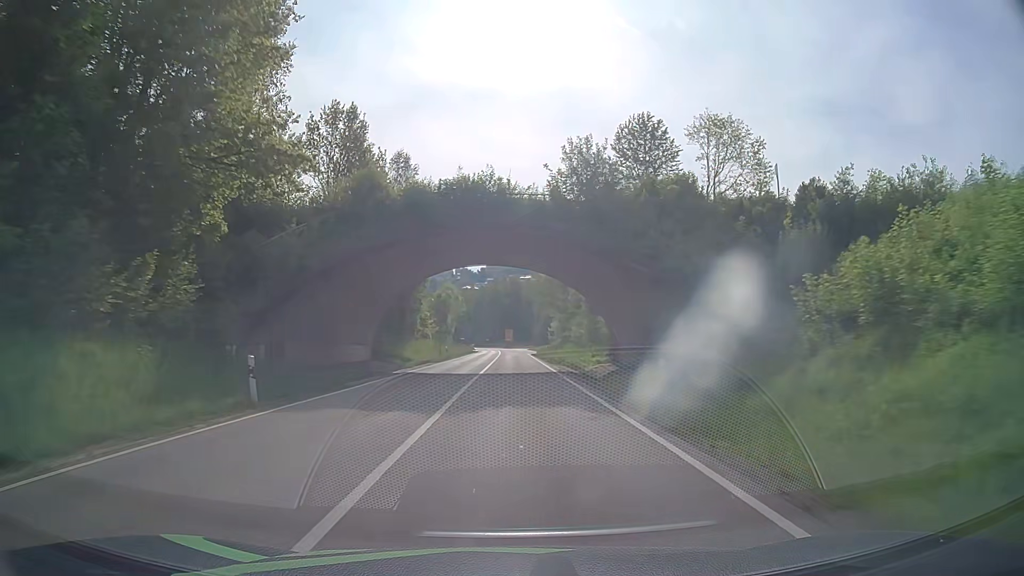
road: secondary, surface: asphalt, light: Day
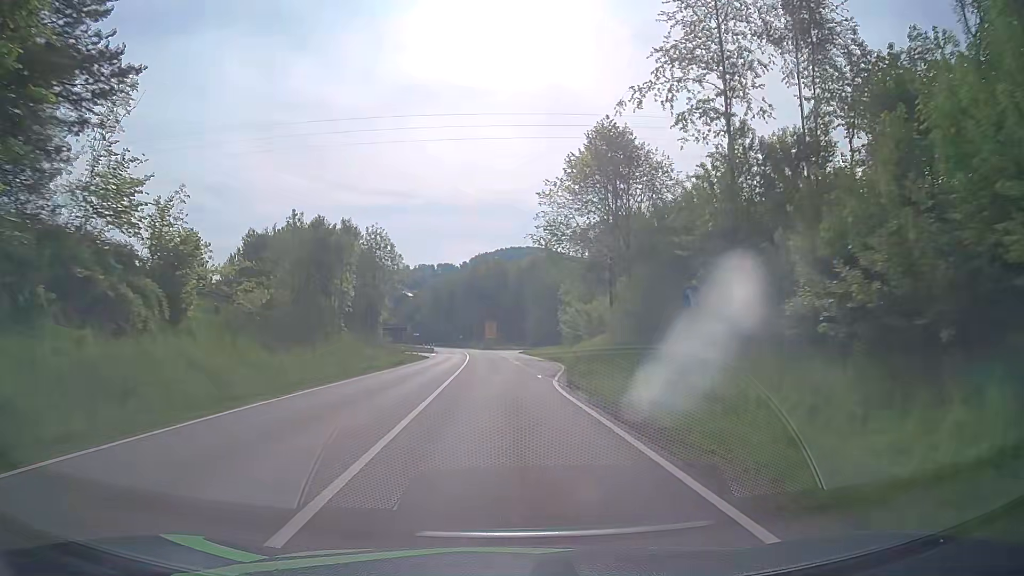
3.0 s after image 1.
(+0.6, +58.5) m; +2°
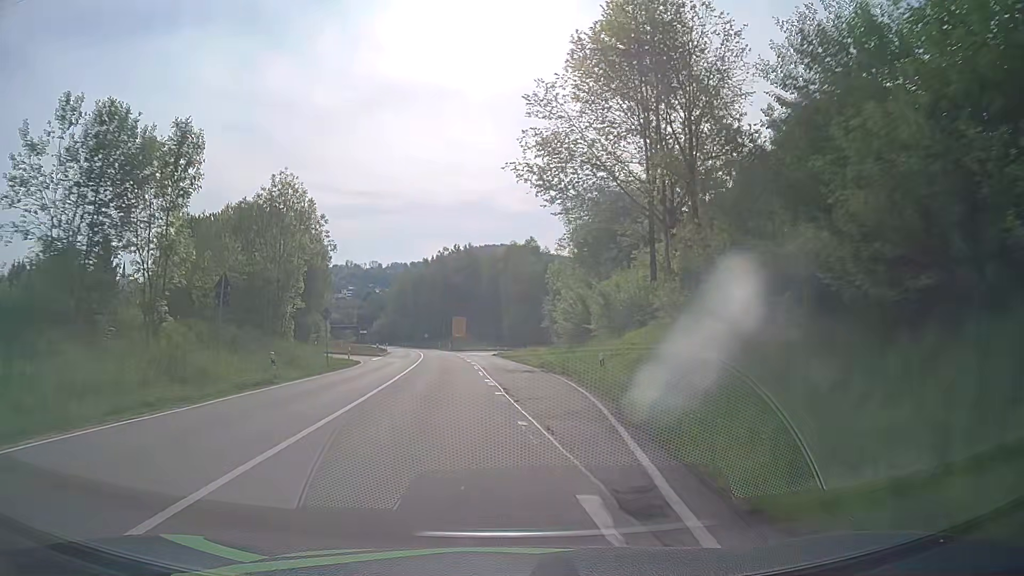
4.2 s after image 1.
(+0.3, +21.4) m; +2°
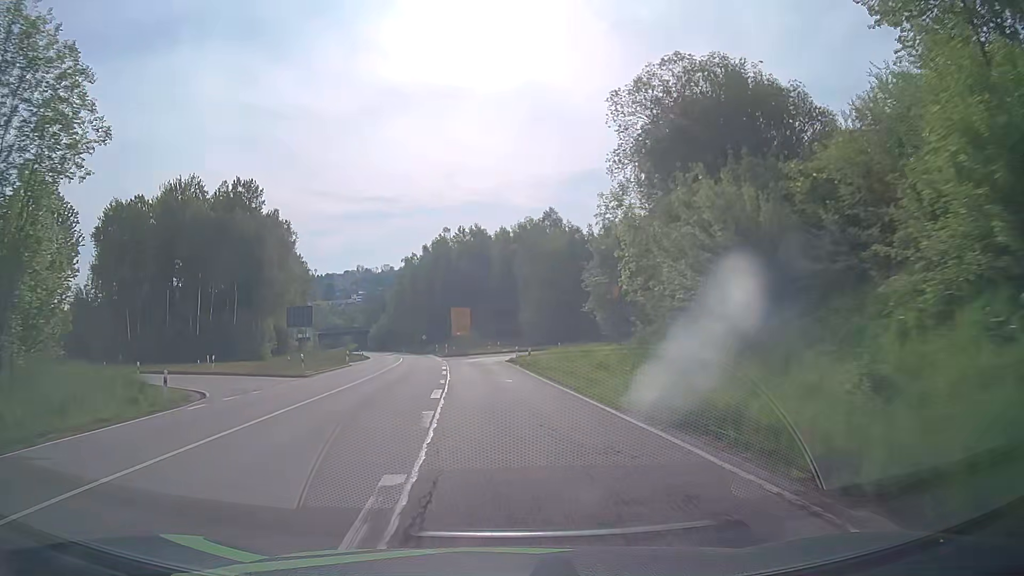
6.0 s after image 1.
(-0.1, +29.1) m; -1°
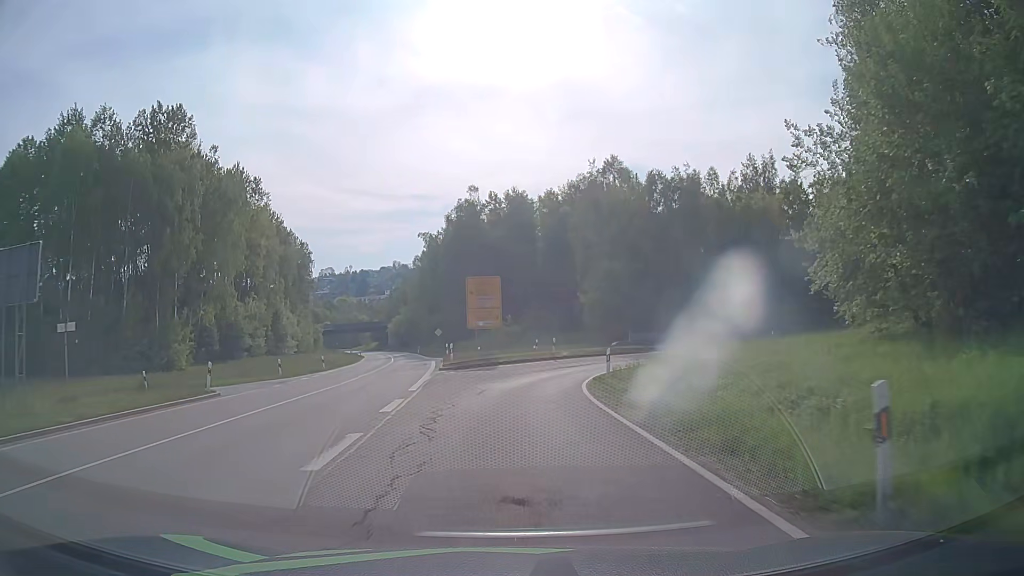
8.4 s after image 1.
(-1.2, +32.6) m; -4°
